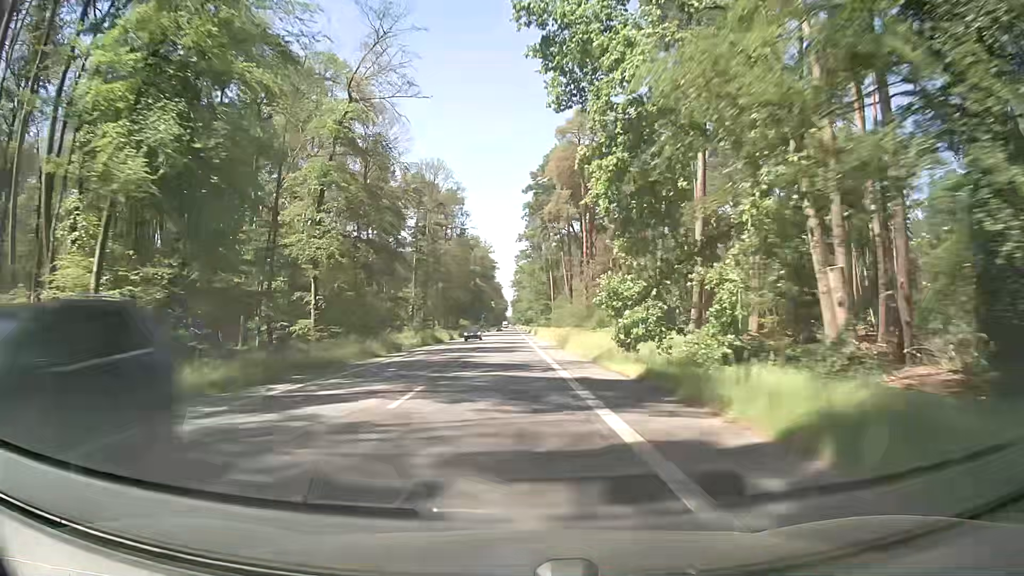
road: secondary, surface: asphalt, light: Day
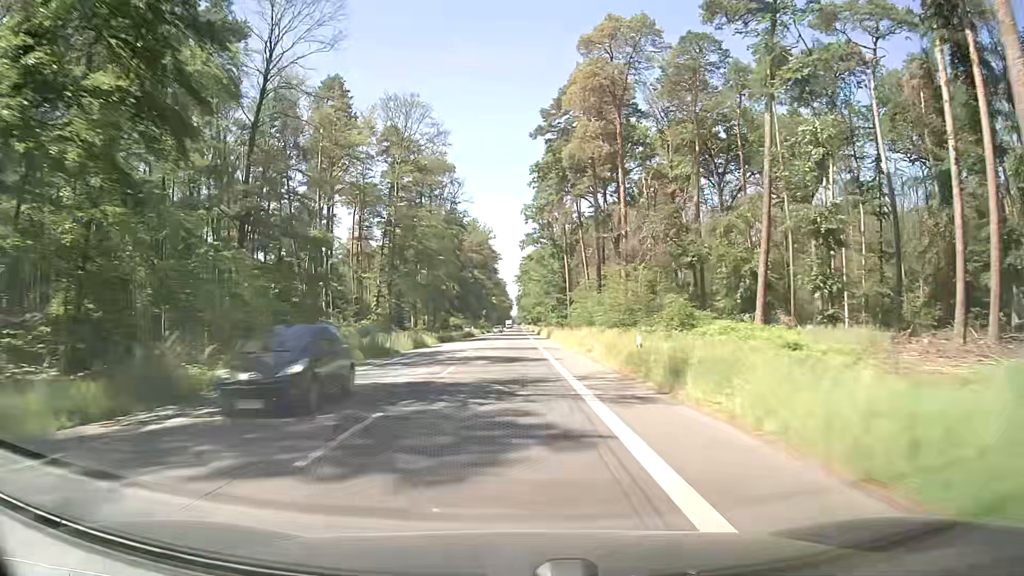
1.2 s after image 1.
(0.0, +28.4) m; 0°
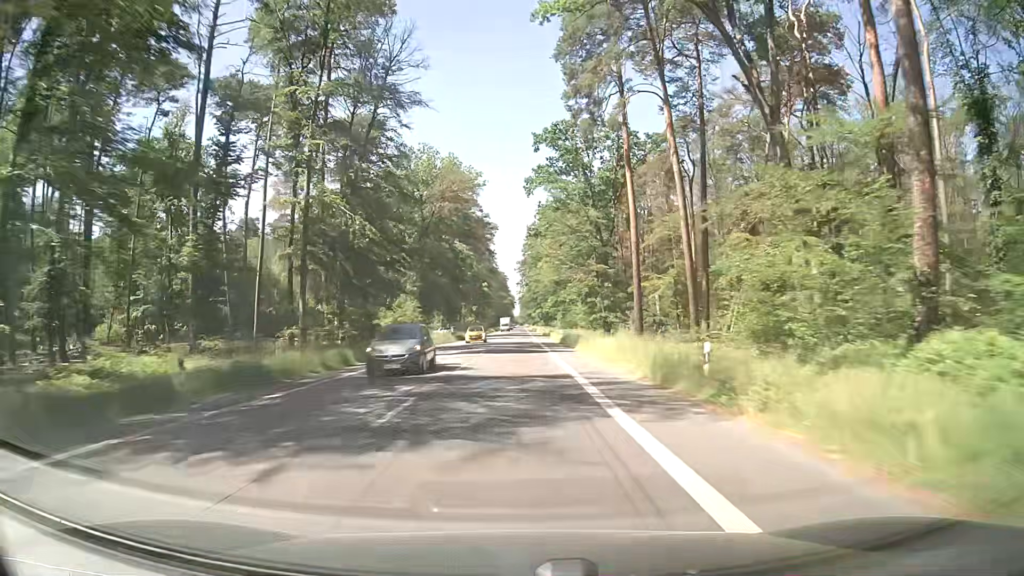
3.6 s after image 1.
(-0.5, +56.7) m; -1°
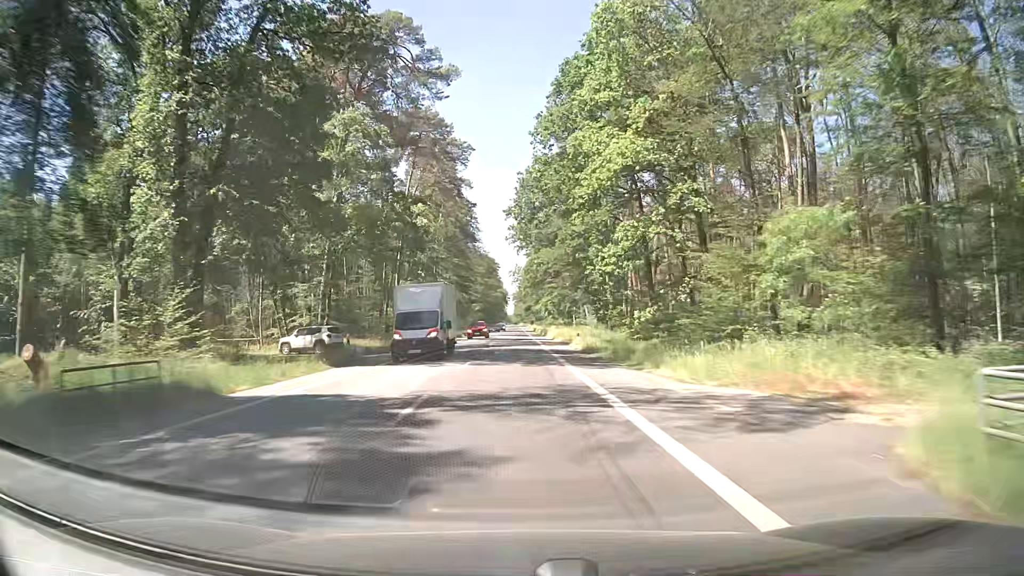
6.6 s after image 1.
(+0.5, +70.9) m; +1°
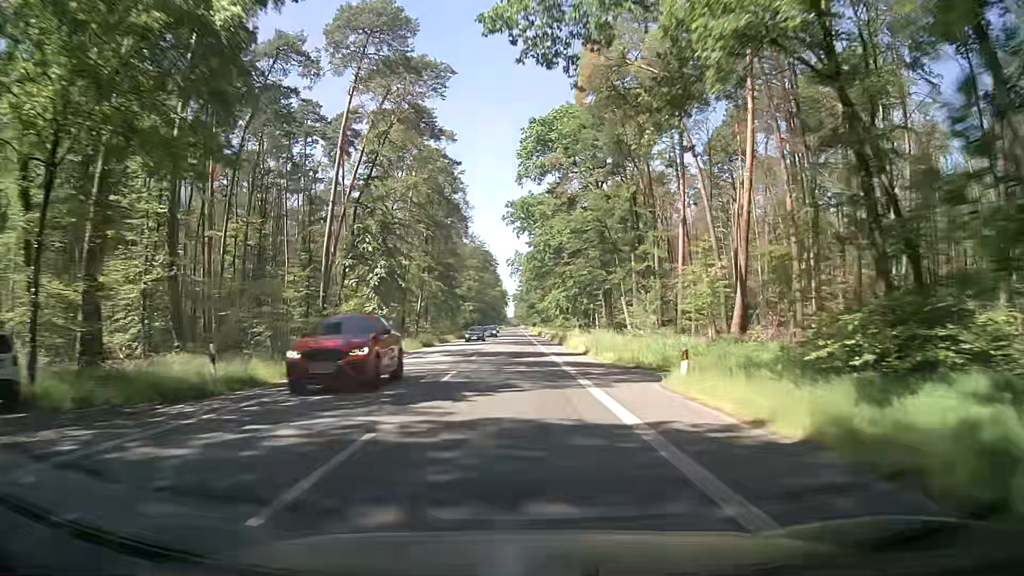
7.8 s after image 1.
(-0.1, +28.4) m; 0°
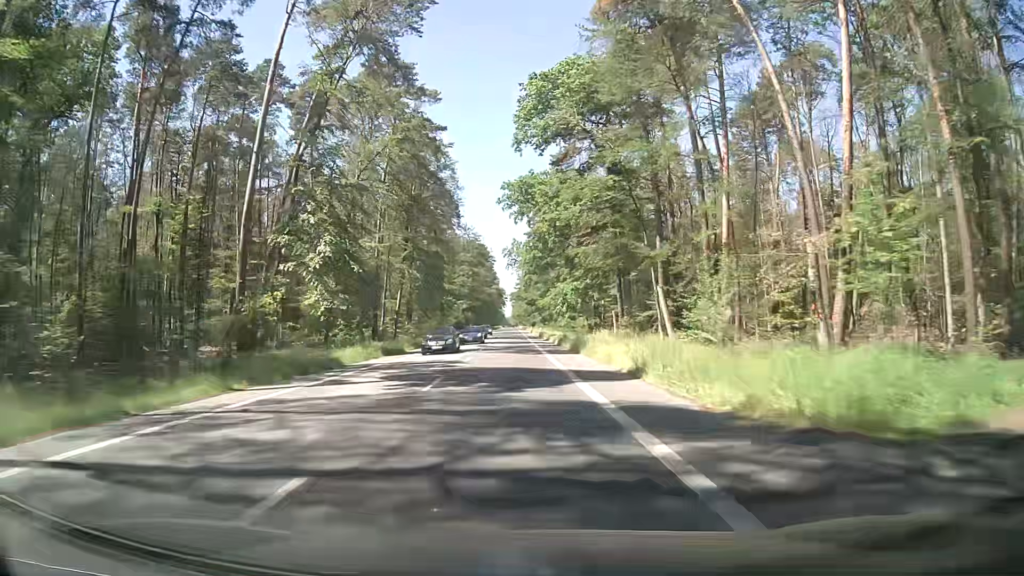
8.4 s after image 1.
(-0.1, +14.2) m; 0°
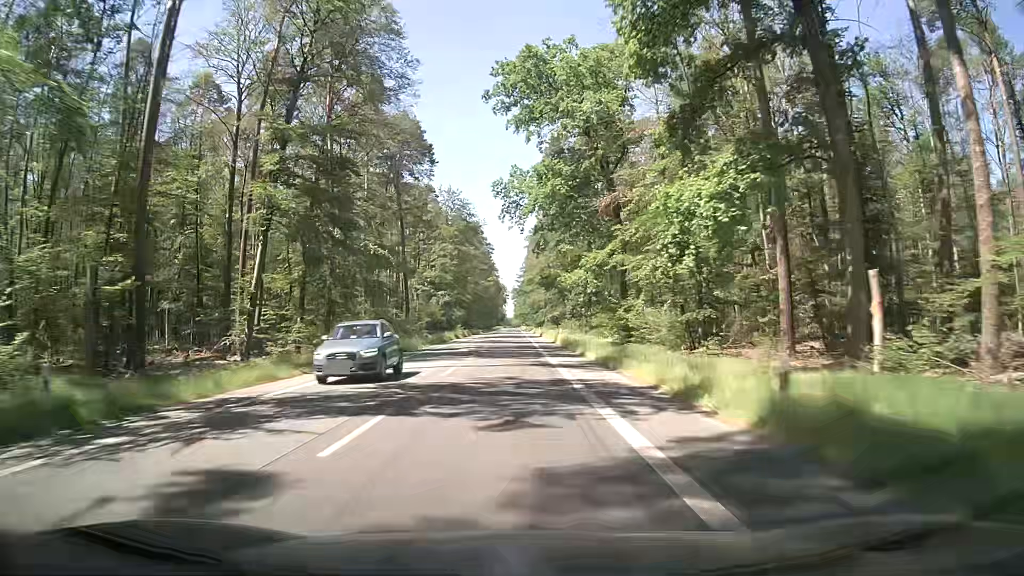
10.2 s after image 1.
(+0.1, +42.5) m; 0°
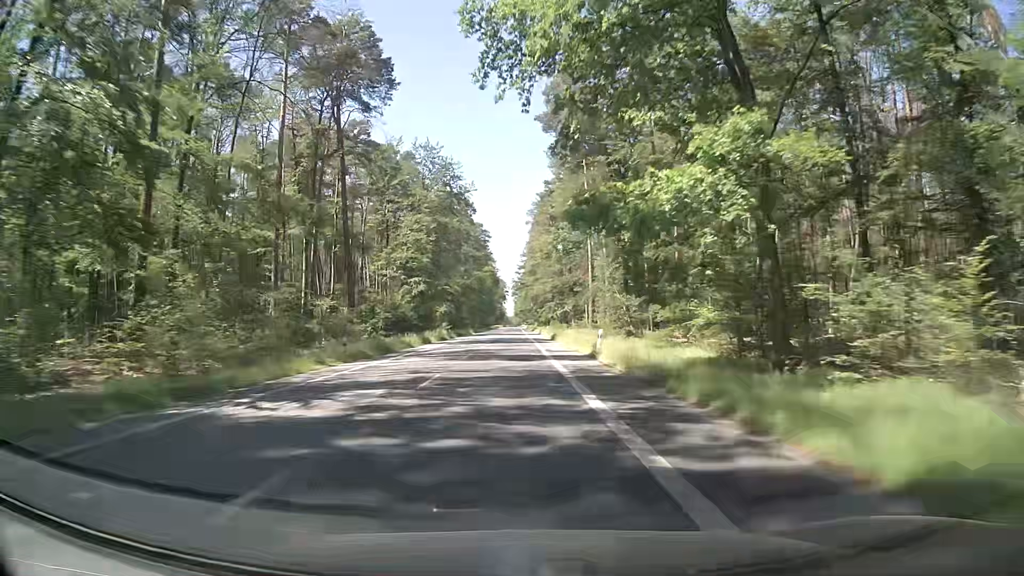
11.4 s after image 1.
(-0.1, +28.4) m; 0°
(0, +10) (0, +20) (0, +30) (0, +40) (0, +50) (0, +60) (0, +70) (0, +80) (0, +90) (0, +100) m
